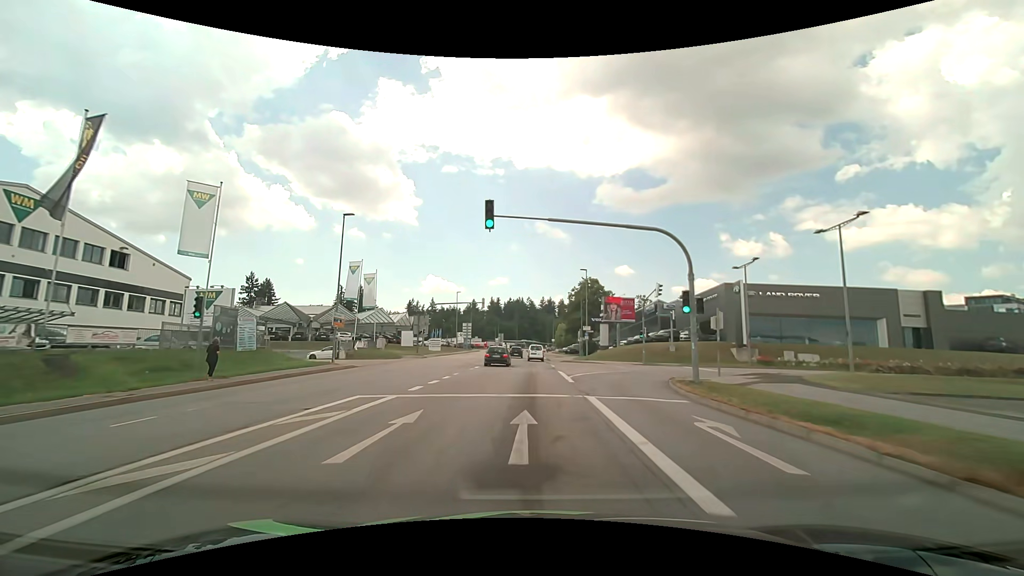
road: tertiary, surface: asphalt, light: Day
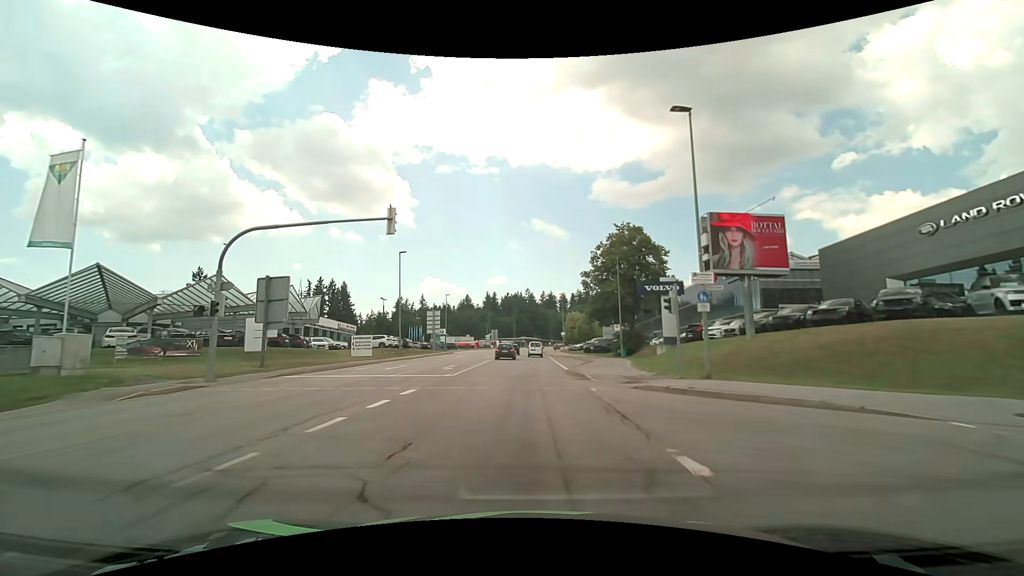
(-0.1, +37.3) m; 0°
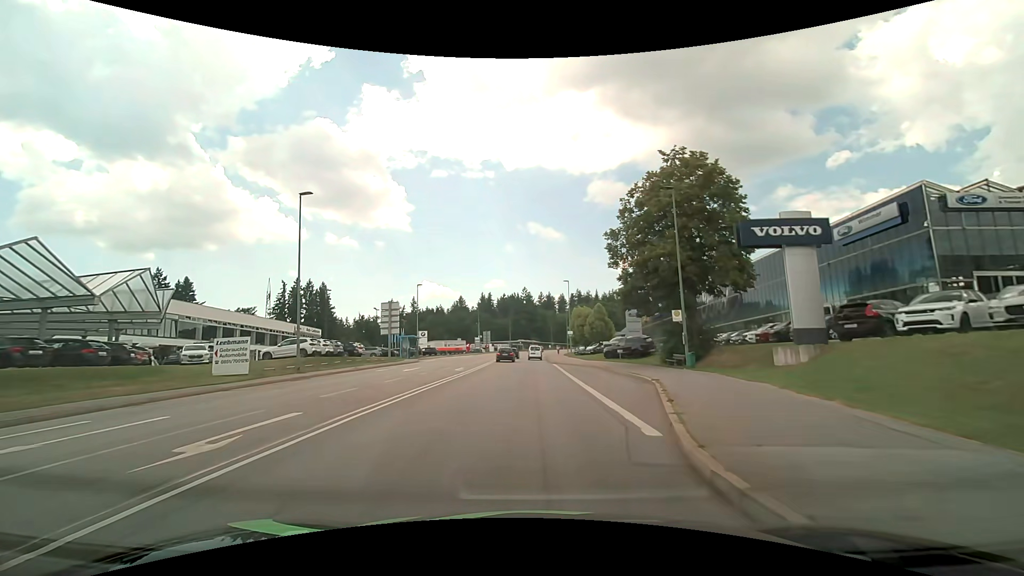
(+0.1, +20.8) m; +1°
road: secondary
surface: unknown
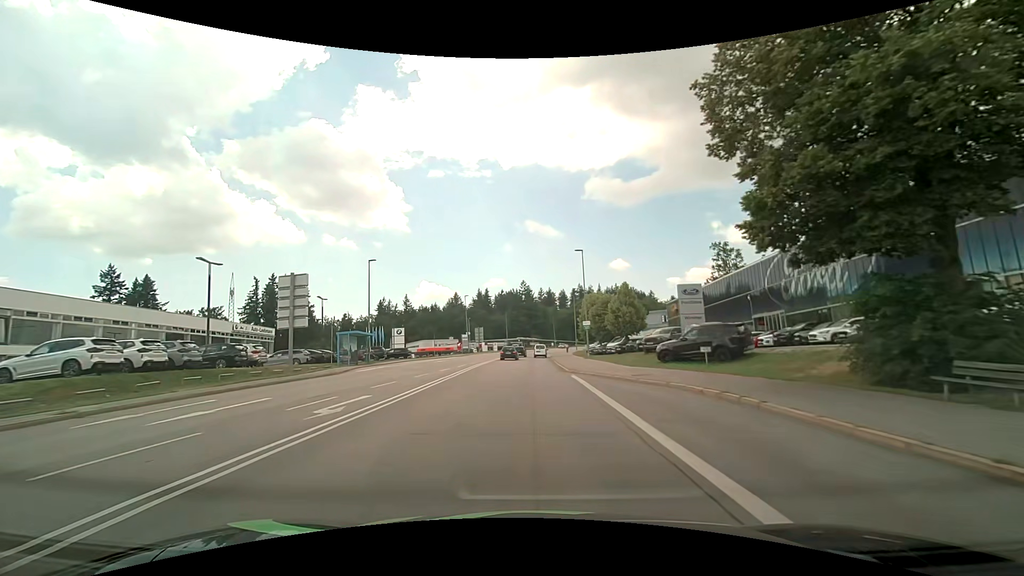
(0.0, +20.5) m; 0°
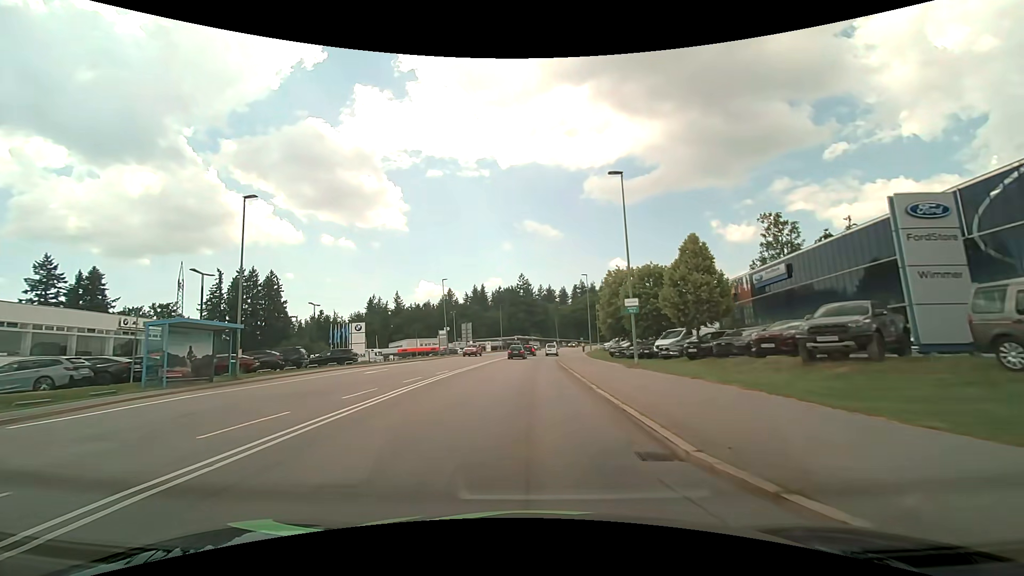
(0.0, +21.7) m; 0°
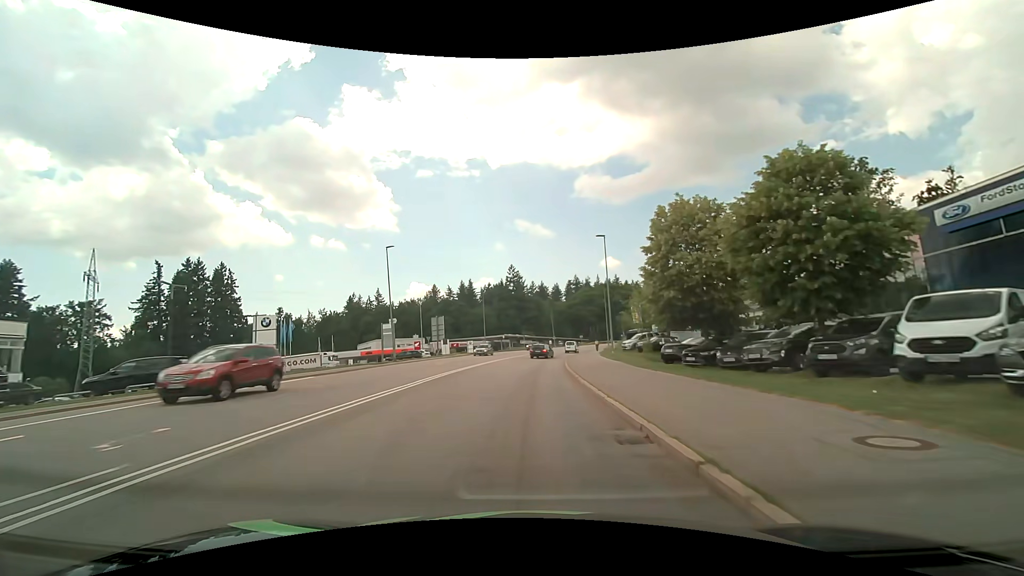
(+0.2, +22.8) m; +1°
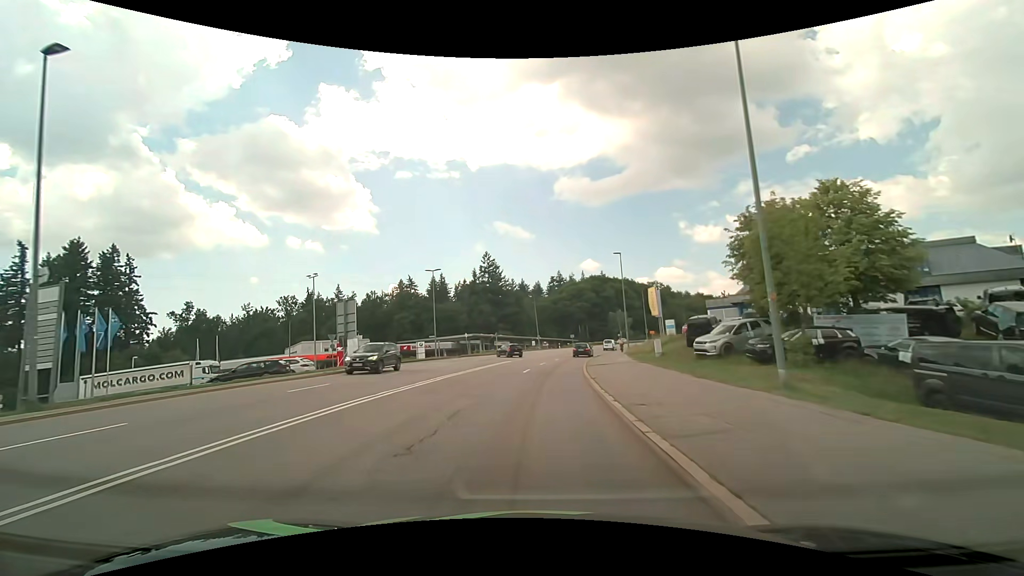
(+0.5, +30.4) m; +2°
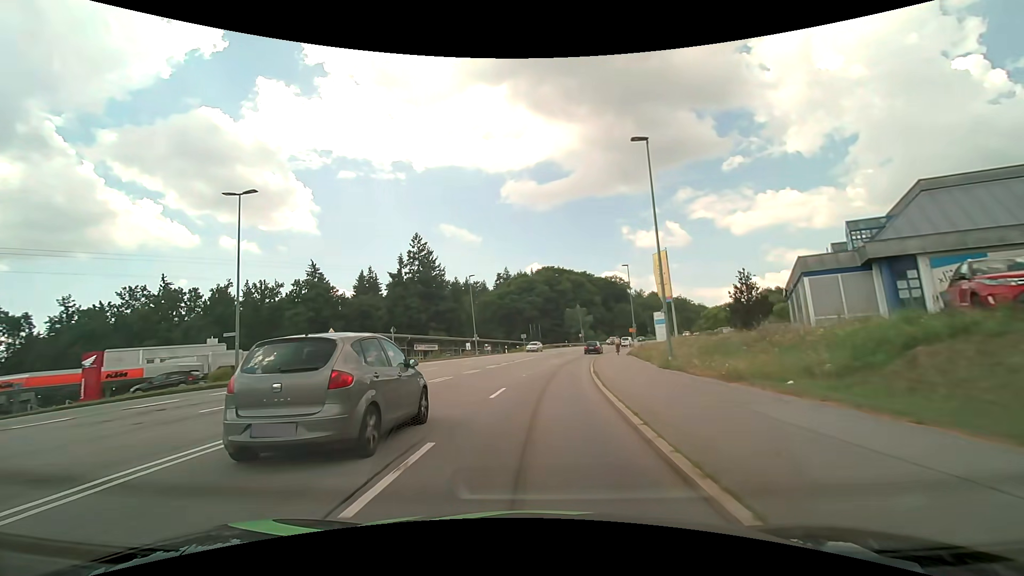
(+1.4, +30.0) m; +6°
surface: asphalt
(0, +10) (+1, +20) (+2, +30) (+3, +40) (+5, +50) (+7, +59) (+10, +69) (+13, +79) (+16, +88) (+20, +97) m
